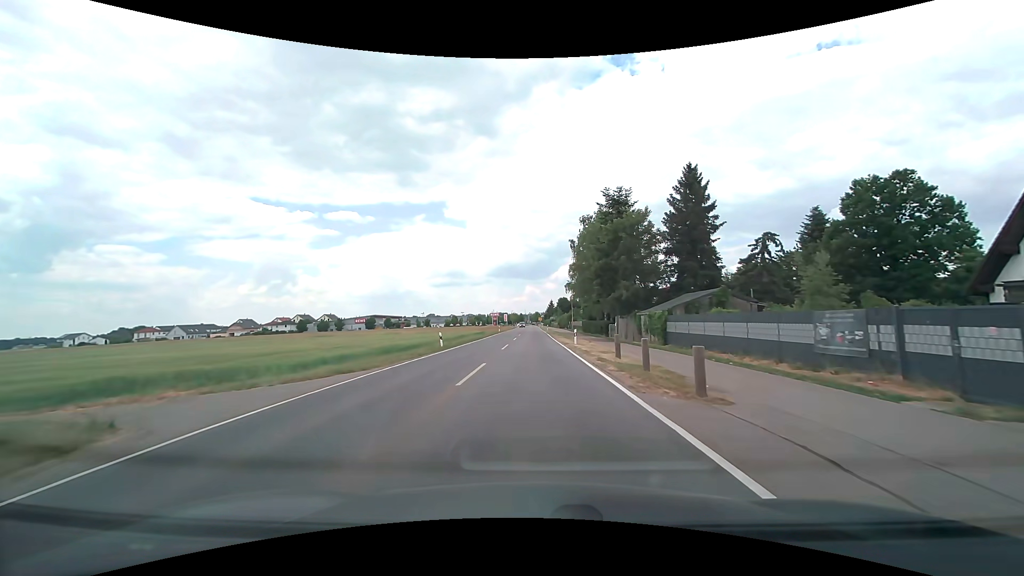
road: tertiary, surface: asphalt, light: Day
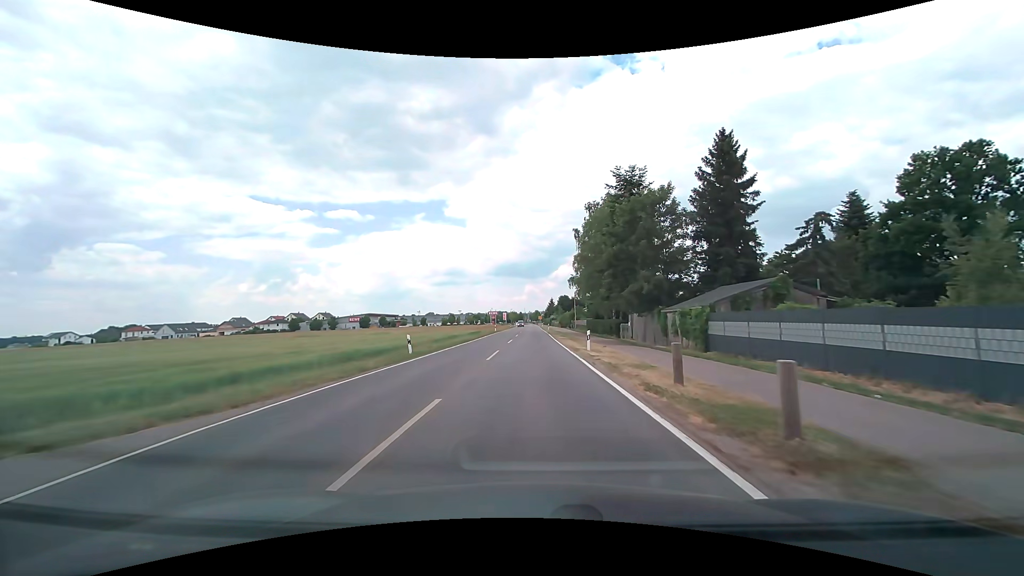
(0.0, +7.8) m; 0°
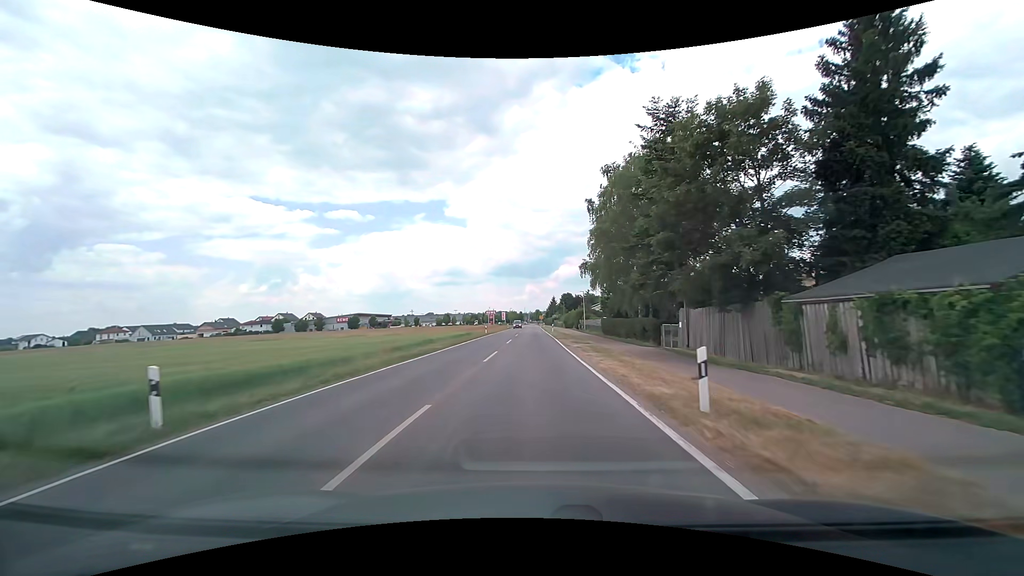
(0.0, +15.8) m; 0°
(0, +10) (0, +20) (0, +30) (0, +40) (0, +50) (0, +60) (0, +70) (0, +80) (0, +90) (0, +100) m
